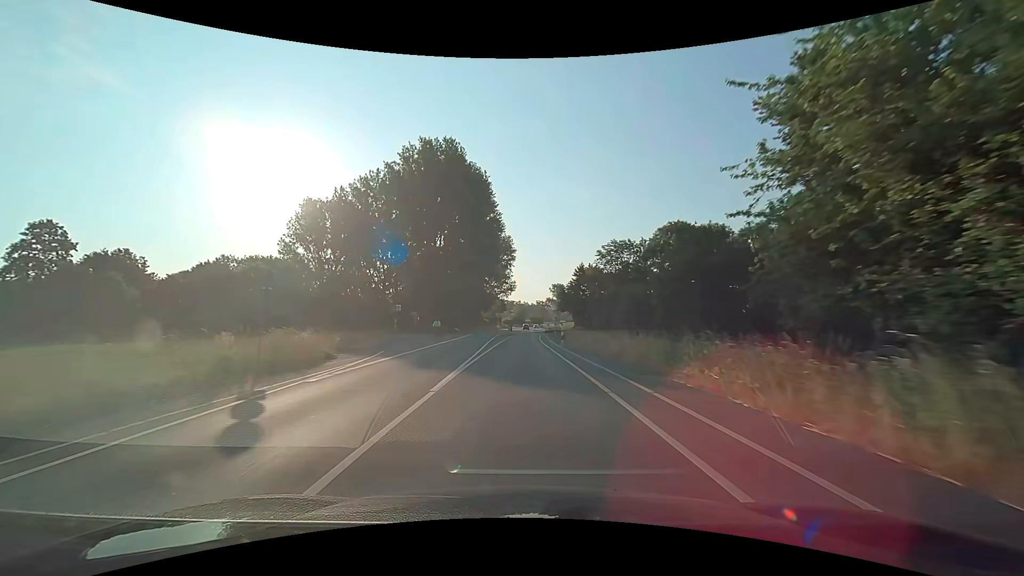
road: secondary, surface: asphalt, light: Day
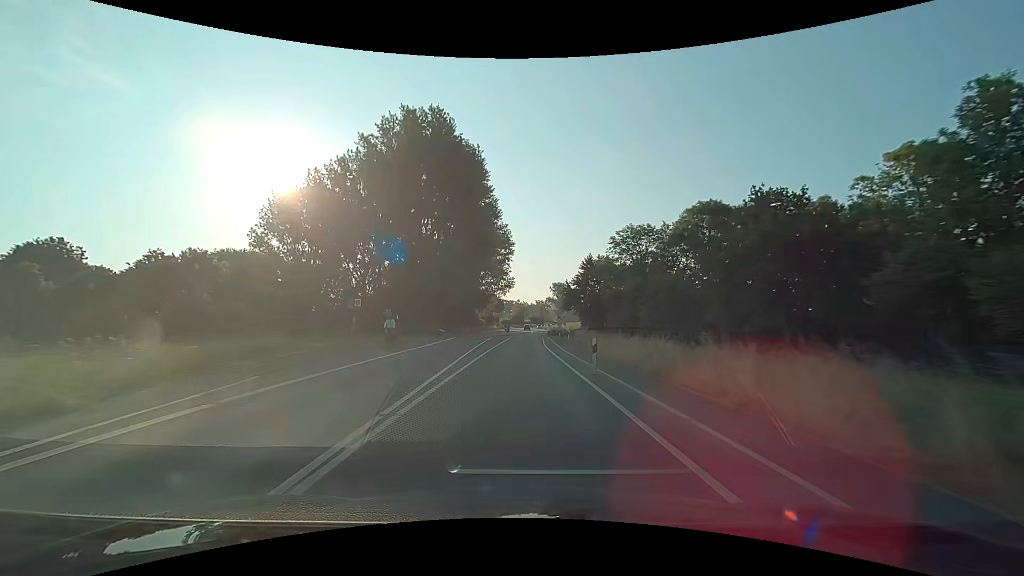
(0.0, +12.5) m; 0°
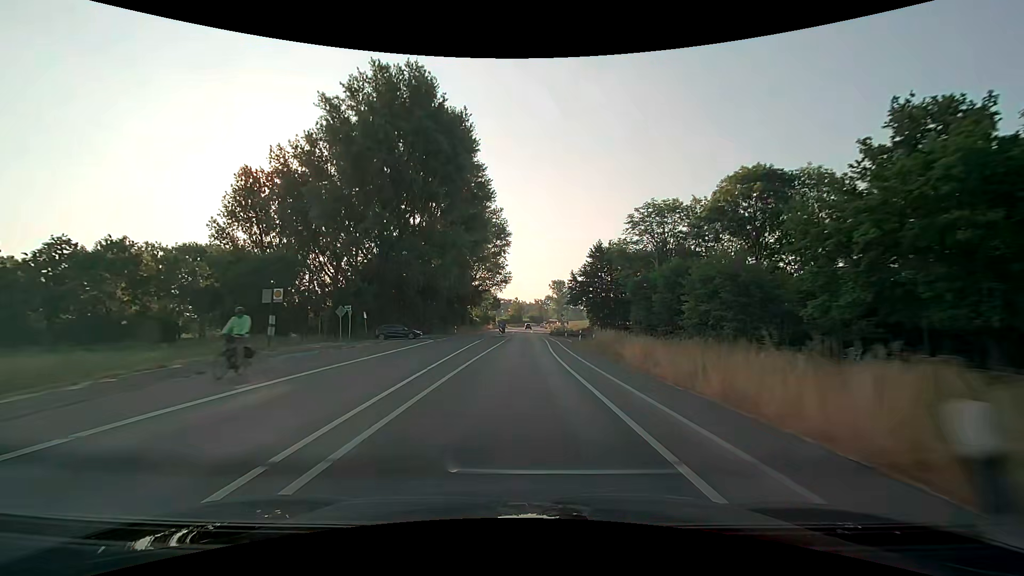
(+0.1, +12.5) m; 0°
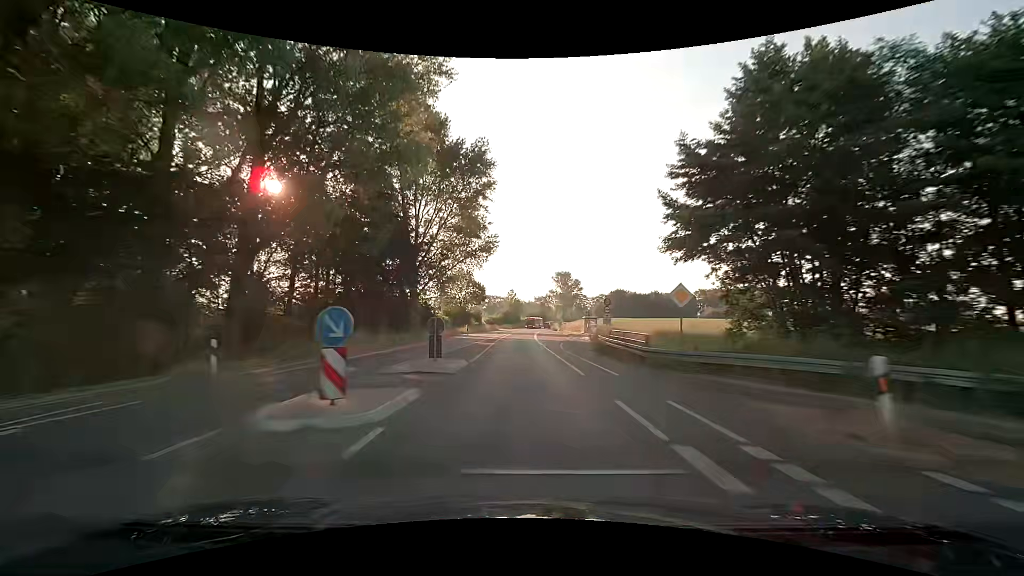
(+0.3, +50.1) m; 0°
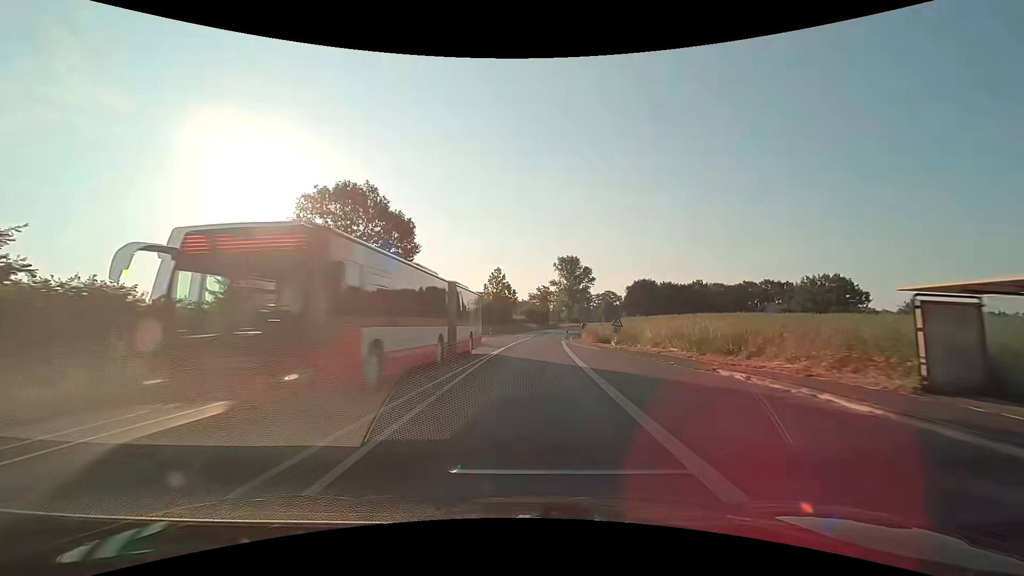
(-0.1, +62.6) m; +1°
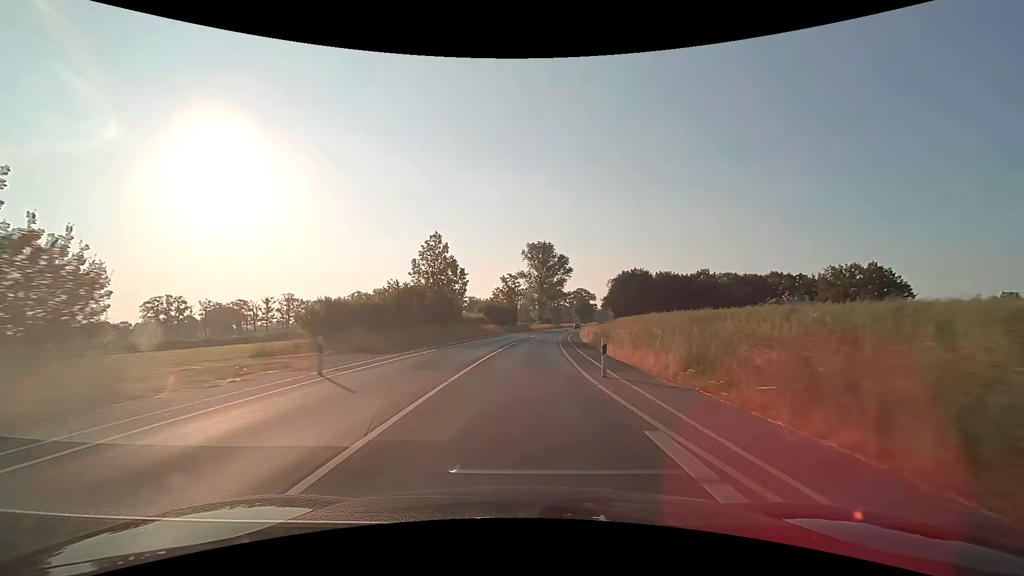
(+1.2, +37.4) m; +4°
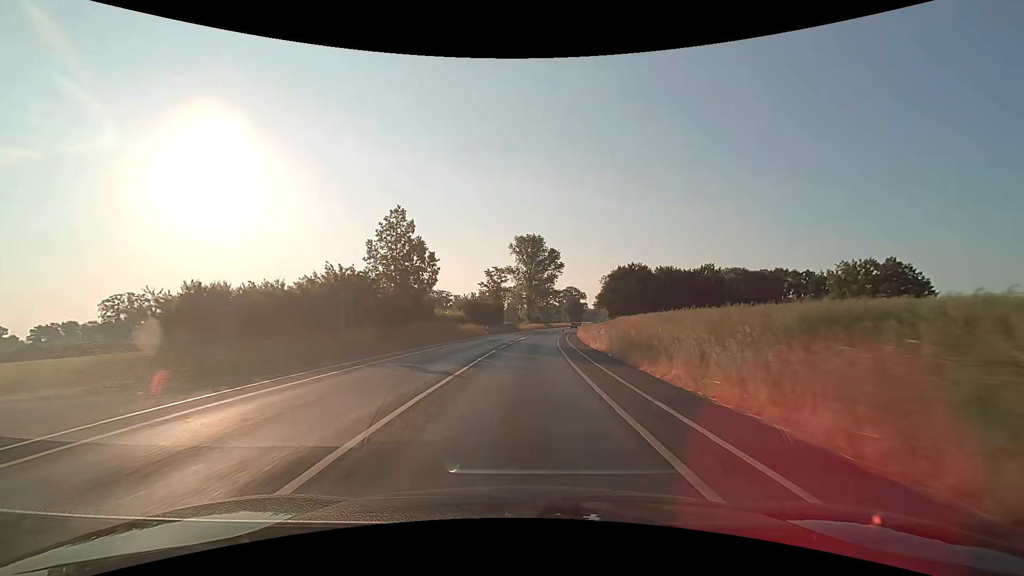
(+0.1, +12.5) m; +1°
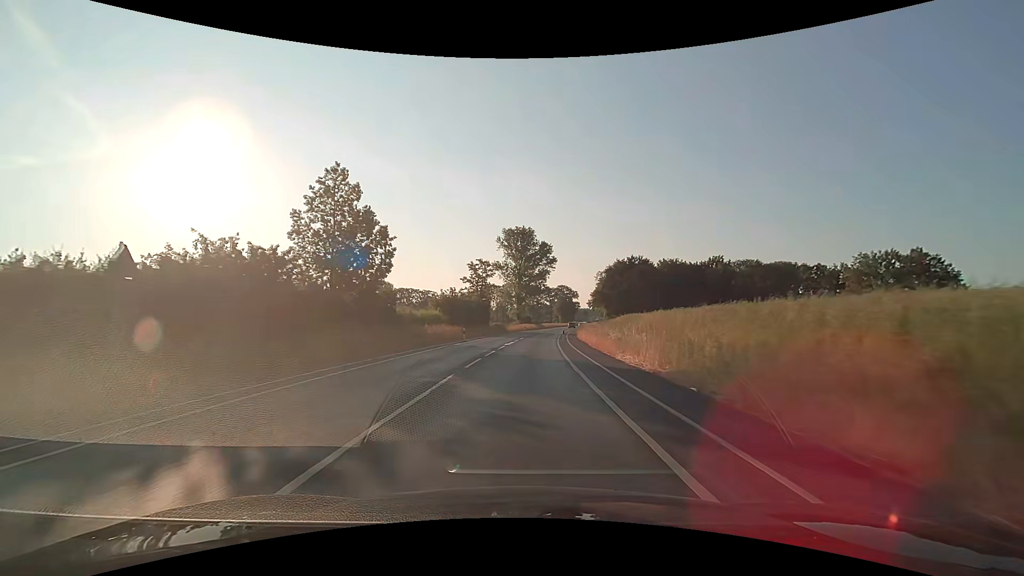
(+0.1, +12.5) m; +1°
(0, +10) (0, +20) (+1, +30) (+1, +40) (+2, +50) (+3, +60) (+4, +70) (+5, +80) (+6, +90) (+7, +100) m
